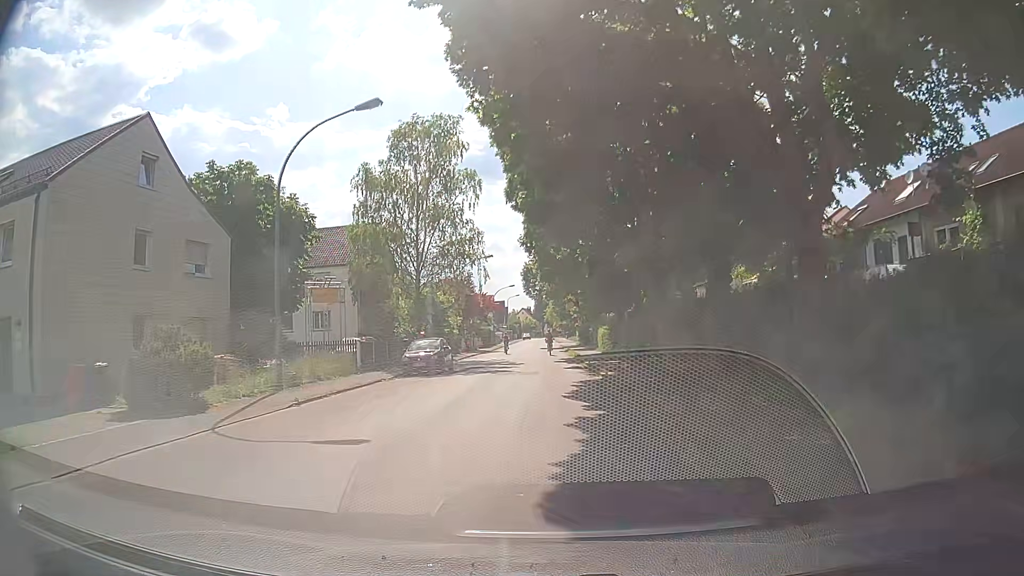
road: unclassified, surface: asphalt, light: Day
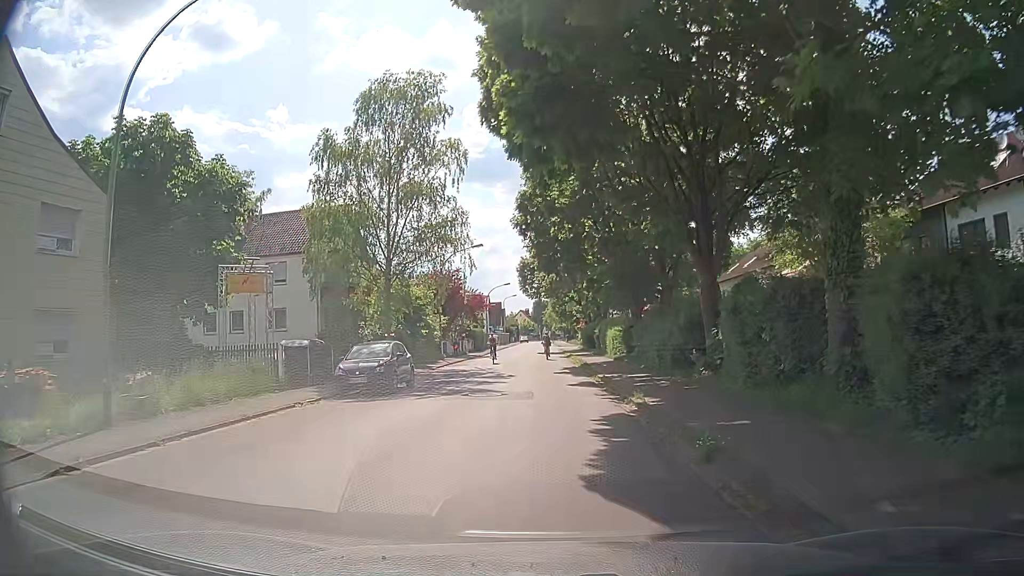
(-0.1, +8.5) m; +1°
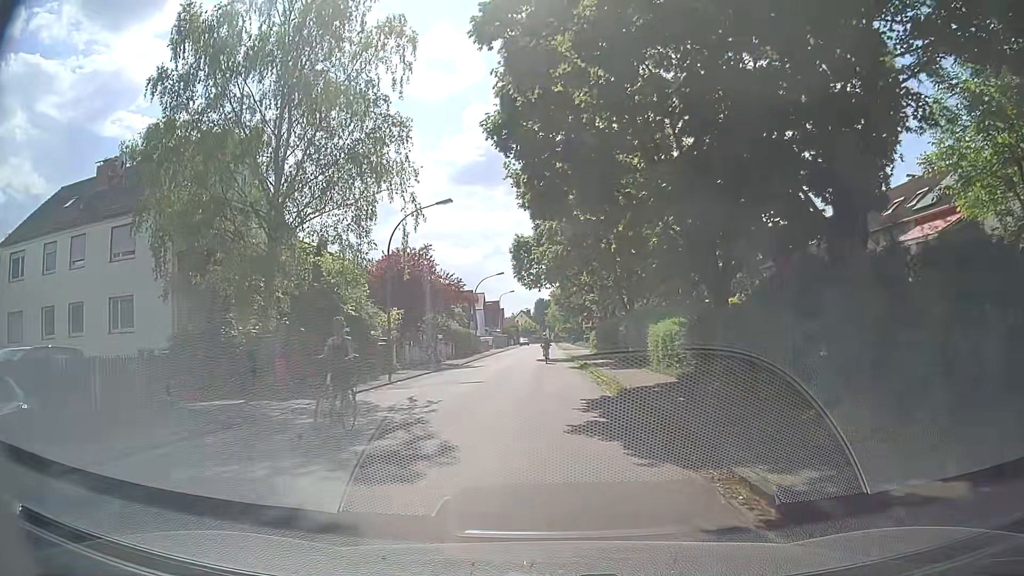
(-0.3, +16.7) m; +1°
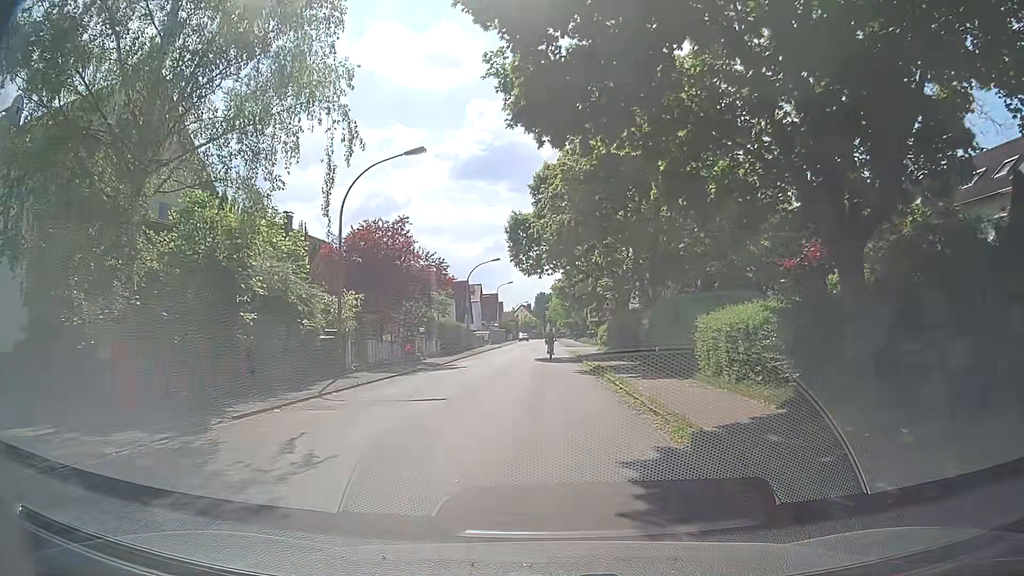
(-0.2, +8.3) m; -1°
(0, +10) (0, +20) (-1, +30) (-1, +40) (-1, +50) (-1, +60) (-1, +70) (-2, +80) (-2, +90) (-2, +100) m
